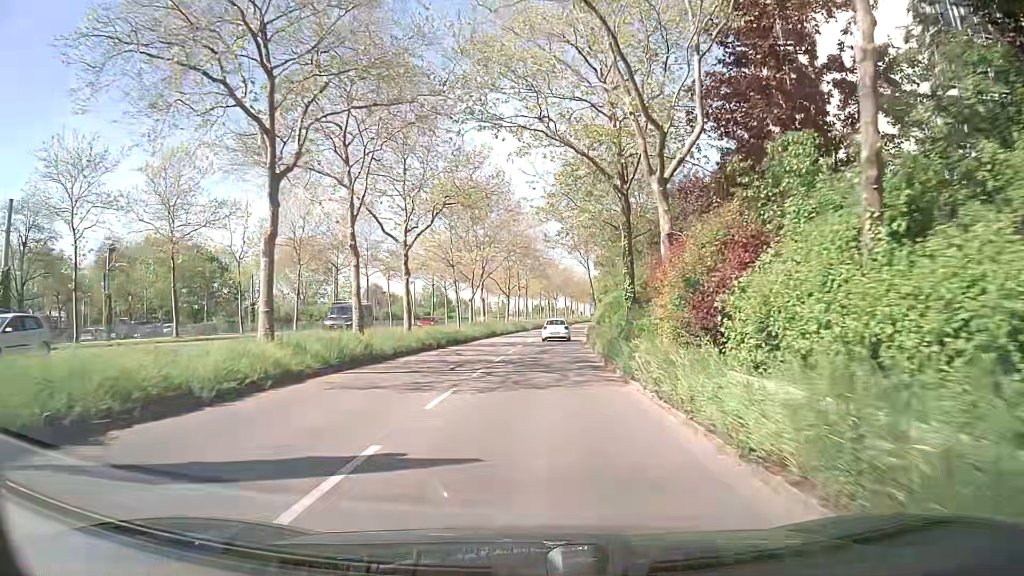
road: secondary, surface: asphalt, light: Day
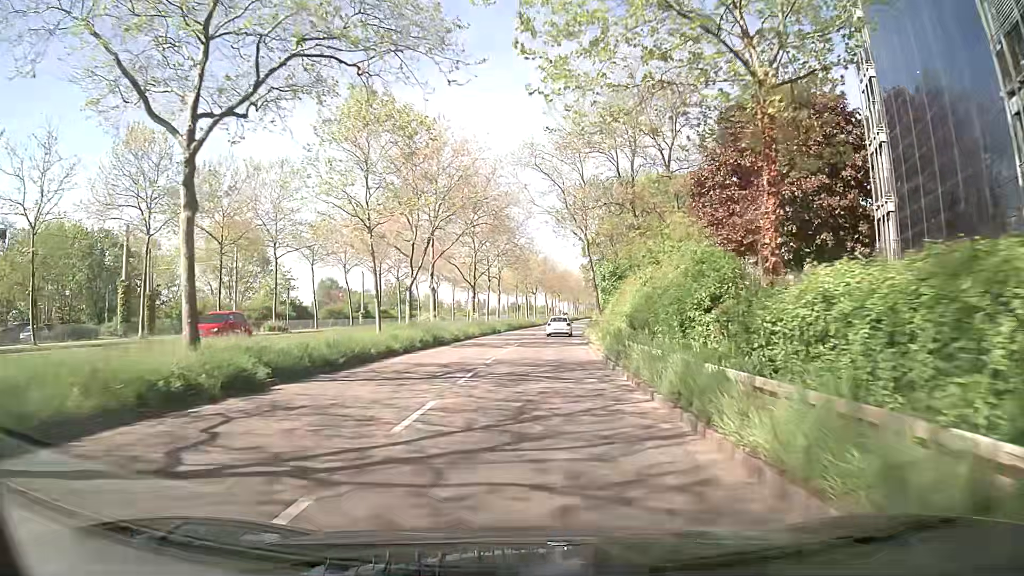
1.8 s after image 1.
(+0.3, +20.3) m; +1°
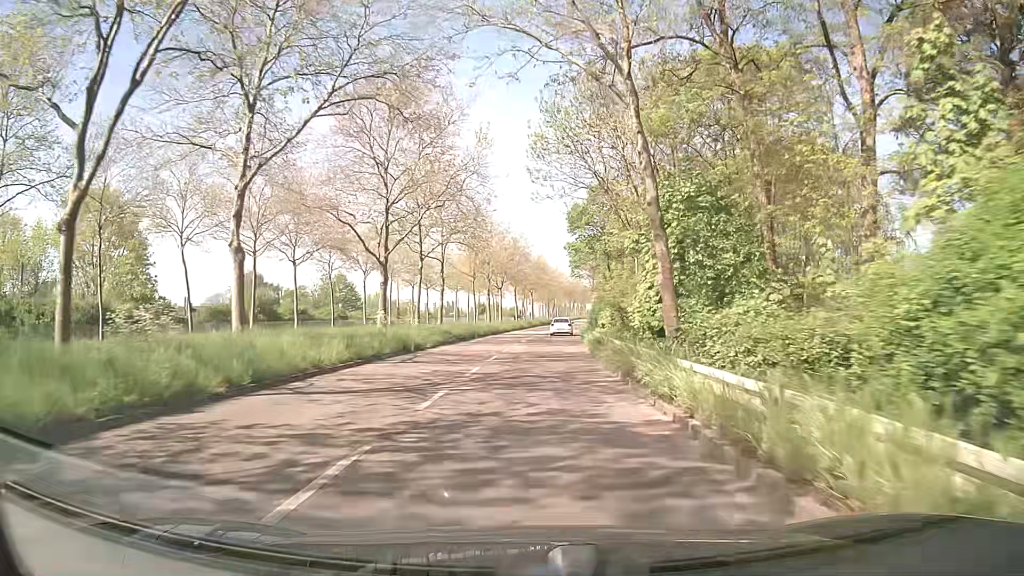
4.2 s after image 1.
(+1.1, +28.0) m; +3°
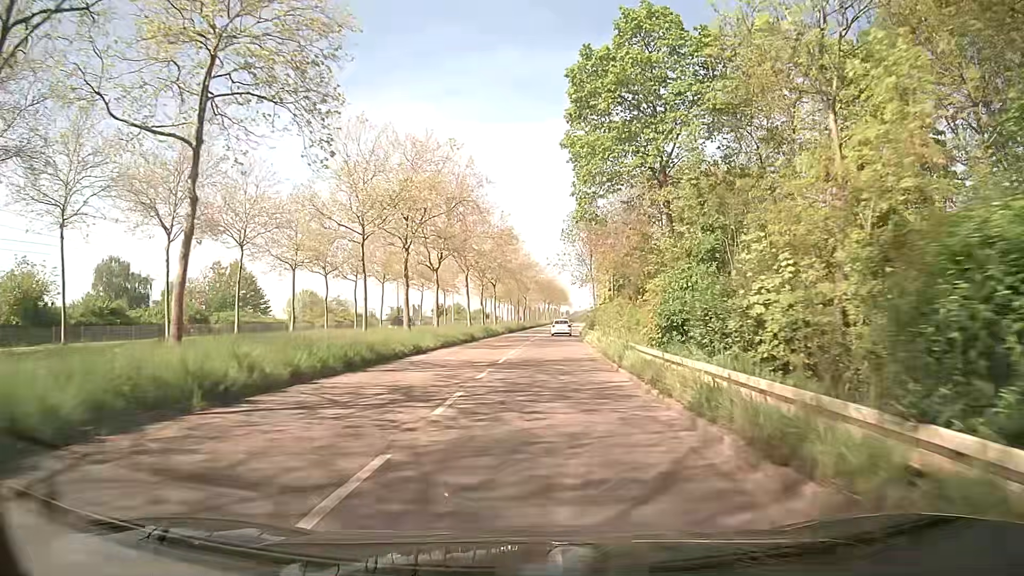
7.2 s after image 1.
(+1.3, +36.3) m; +2°
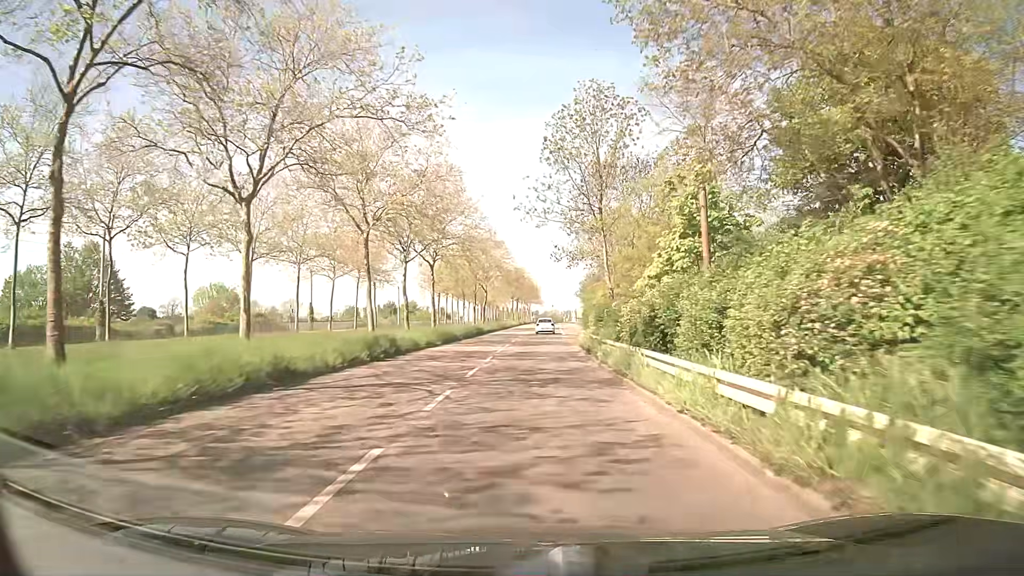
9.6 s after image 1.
(+1.4, +29.9) m; +4°
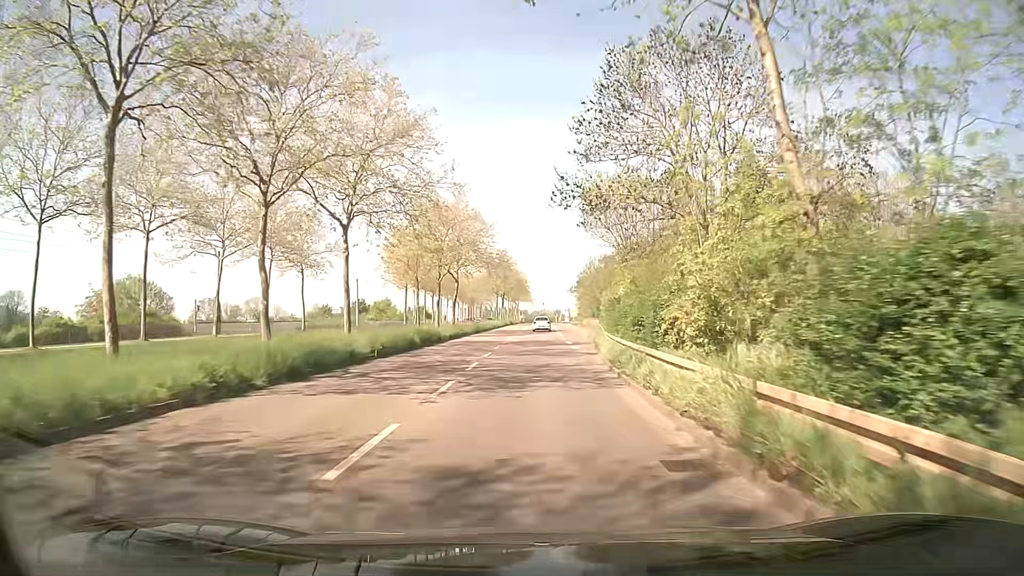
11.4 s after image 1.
(+0.1, +22.5) m; +1°
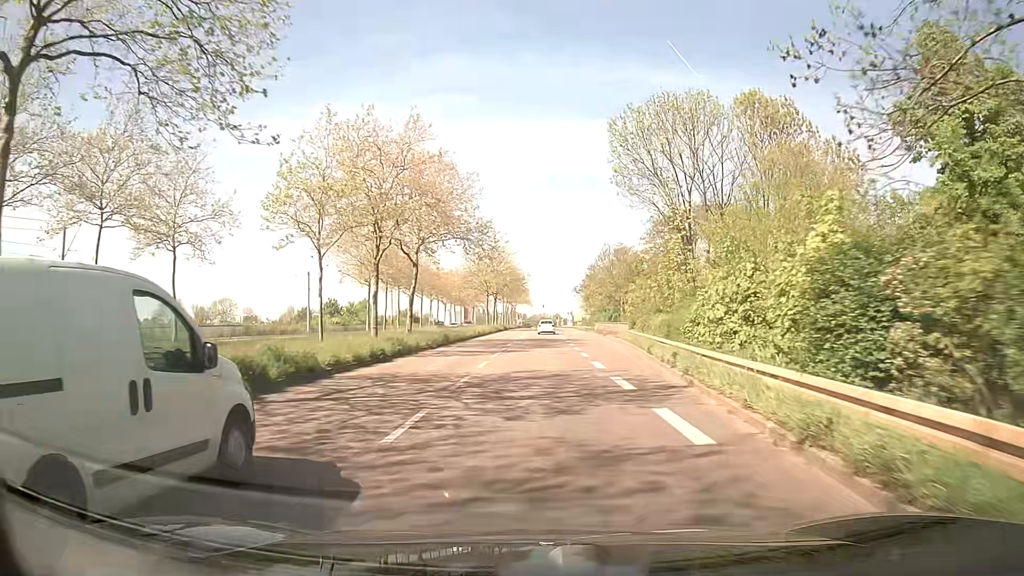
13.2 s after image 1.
(+0.1, +22.2) m; +1°
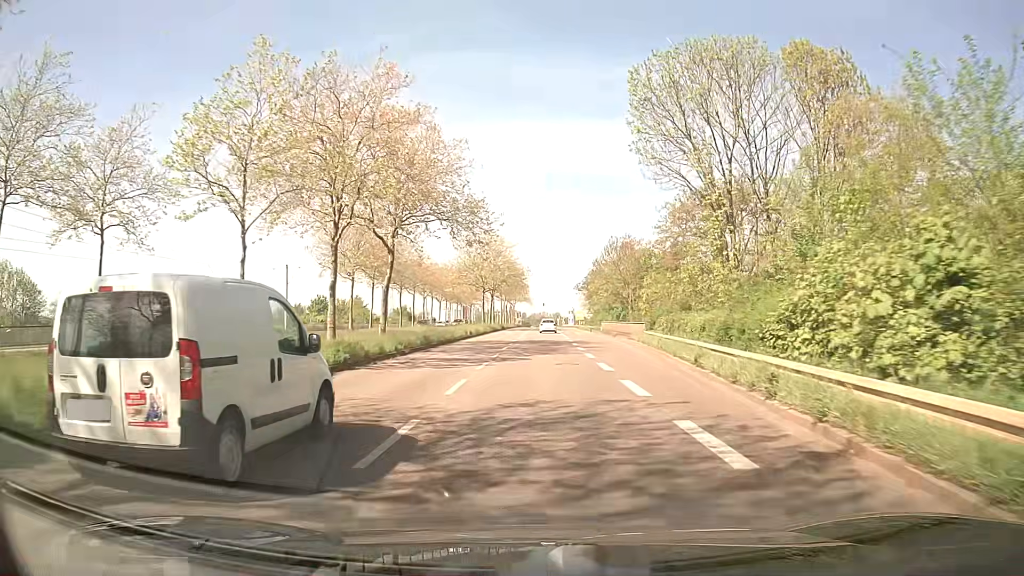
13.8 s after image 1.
(0.0, +7.4) m; -1°
(0, +10) (0, +20) (0, +30) (+1, +40) (+1, +50) (+1, +60) (+1, +70) (+2, +80) (+2, +90) (+2, +100) m
